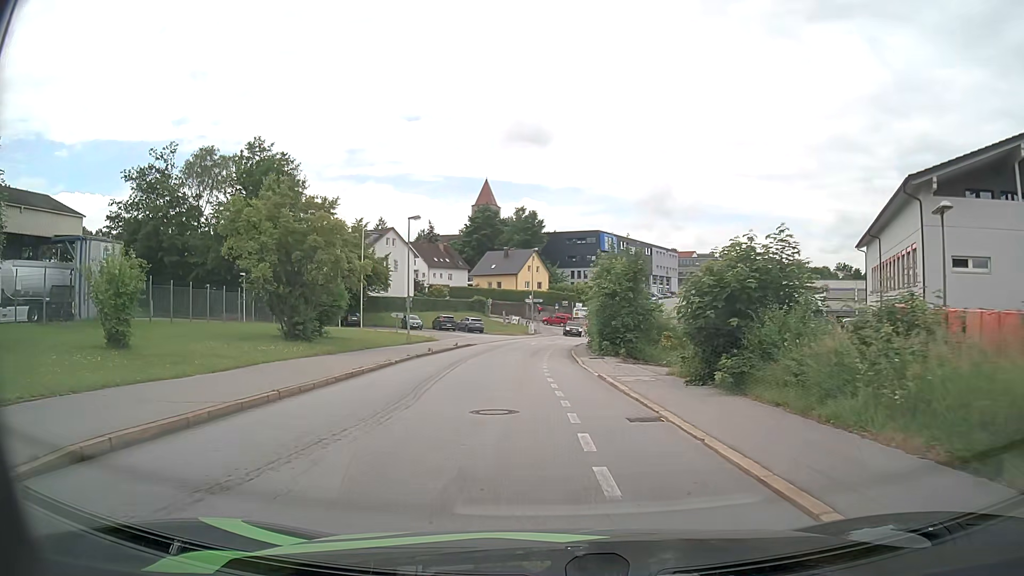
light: Day
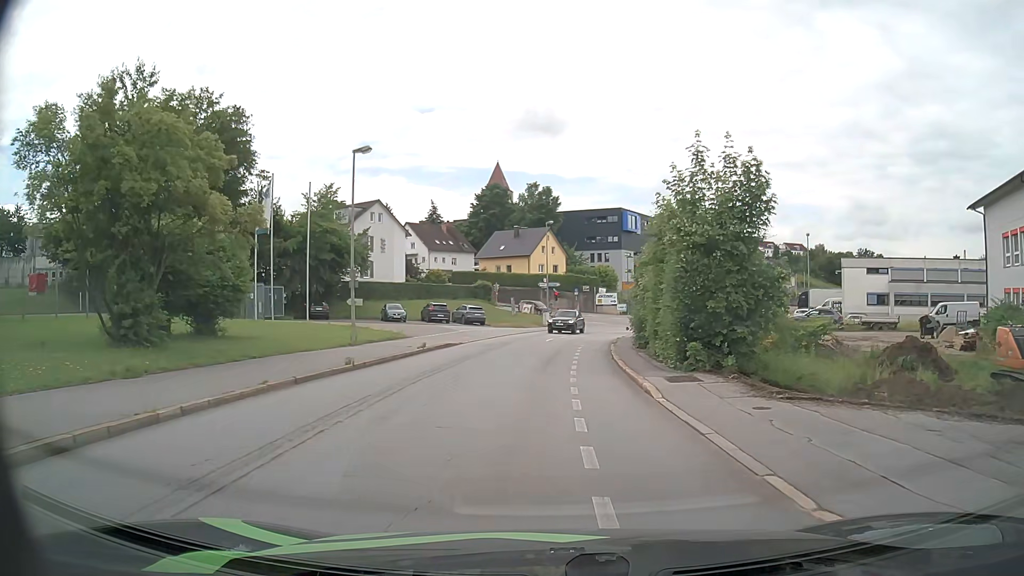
(-0.3, +15.5) m; -1°
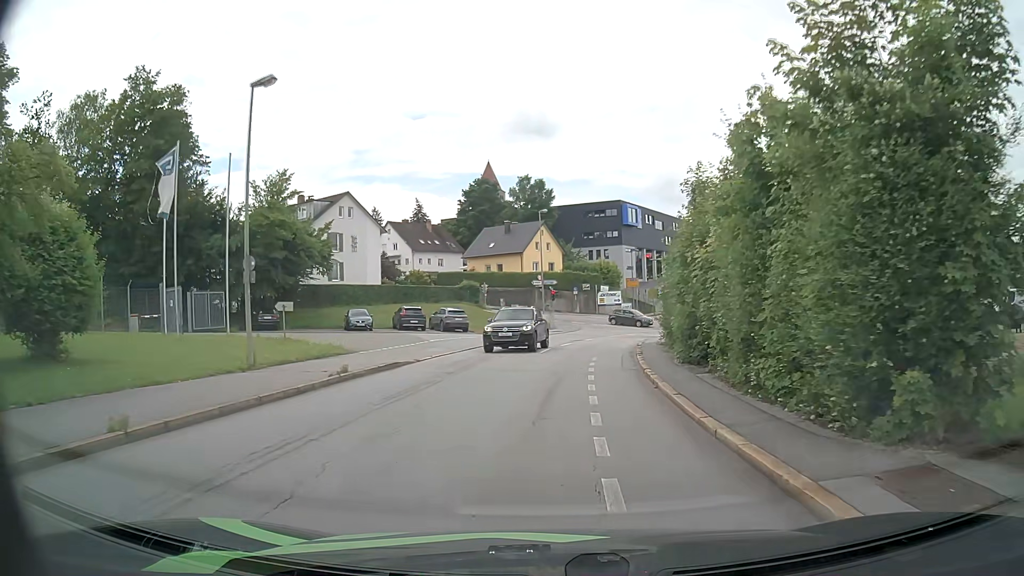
(0.0, +9.5) m; 0°
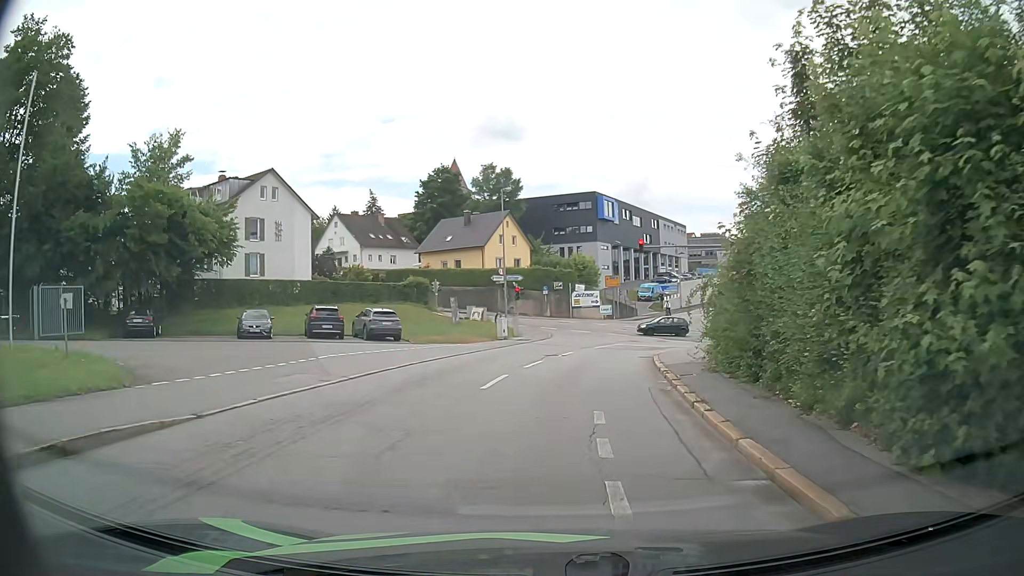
(+0.2, +12.2) m; +3°
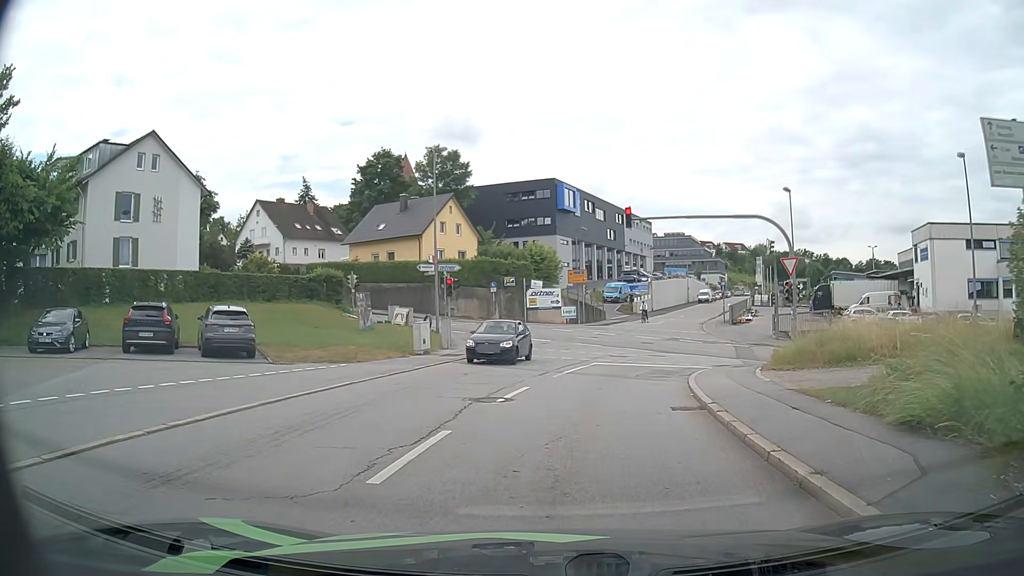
(+0.3, +12.9) m; +3°
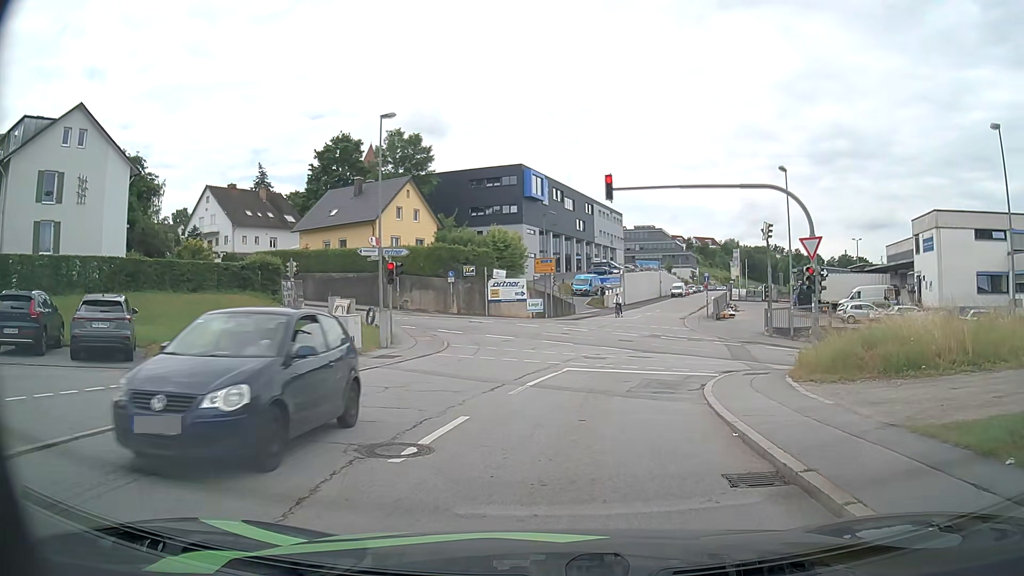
(+0.2, +5.3) m; +3°
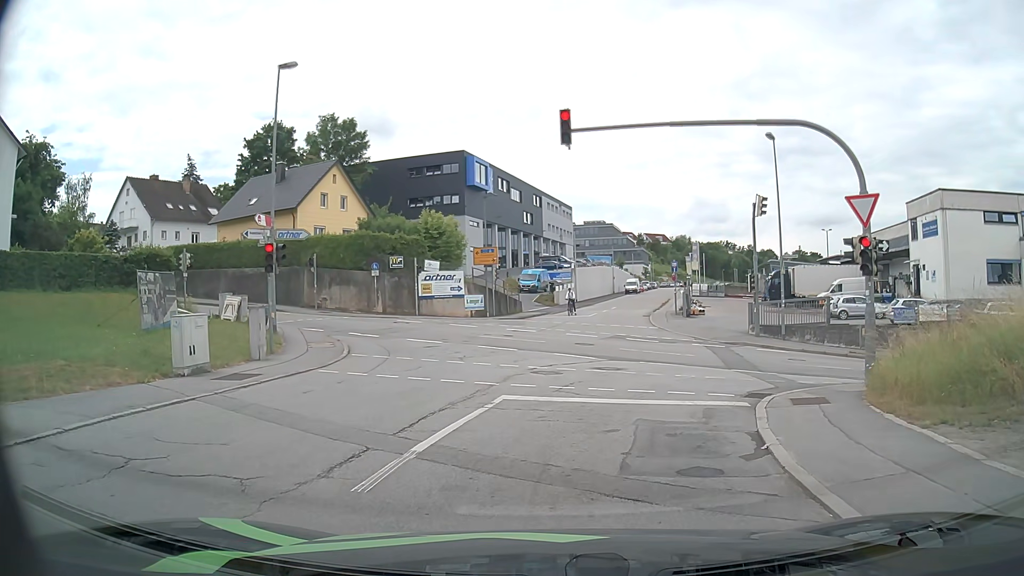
(+0.3, +7.0) m; +6°
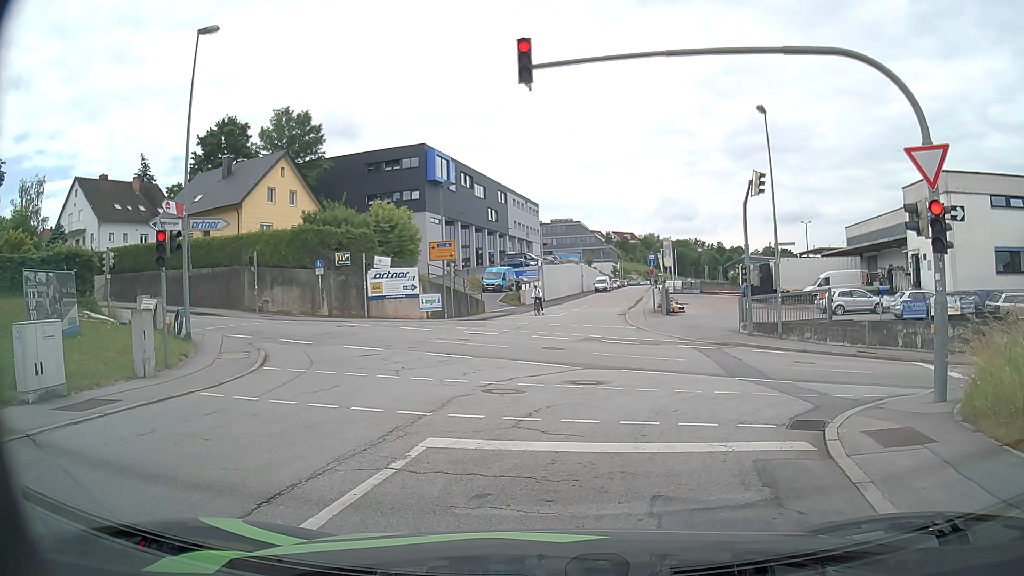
(+0.1, +4.0) m; +4°
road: residential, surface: asphalt
